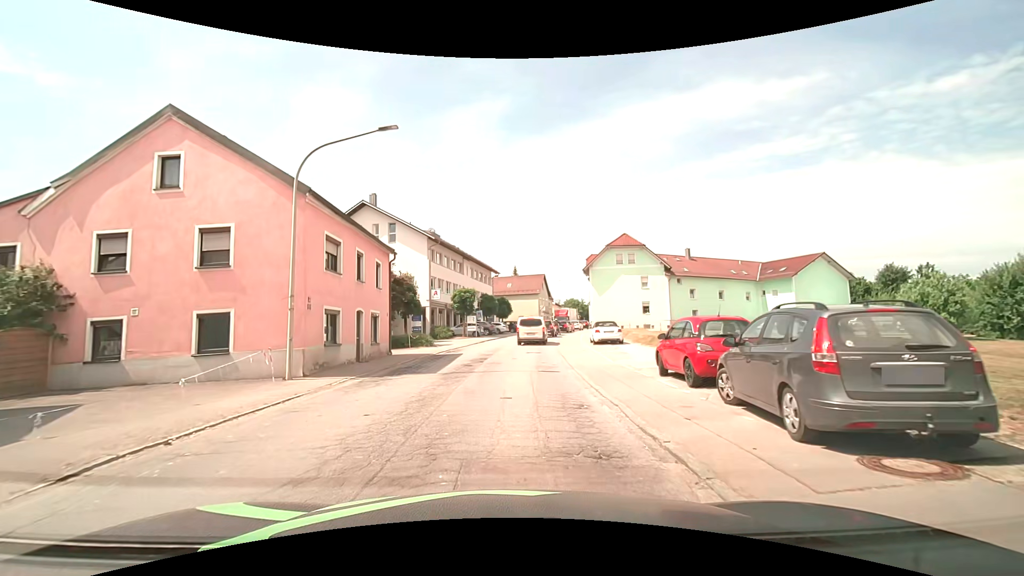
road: secondary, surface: asphalt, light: Day
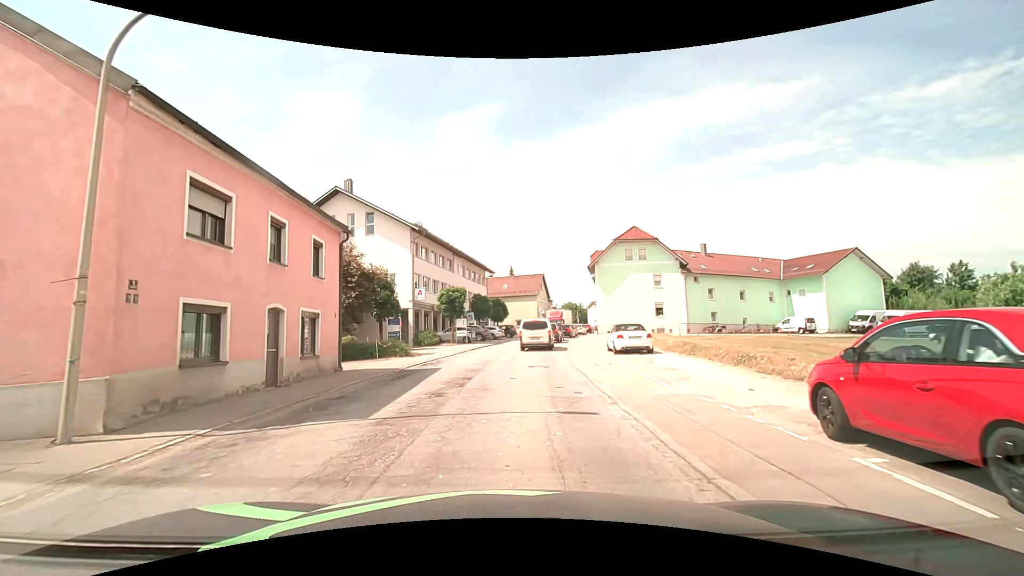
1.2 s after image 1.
(-0.1, +6.9) m; -1°
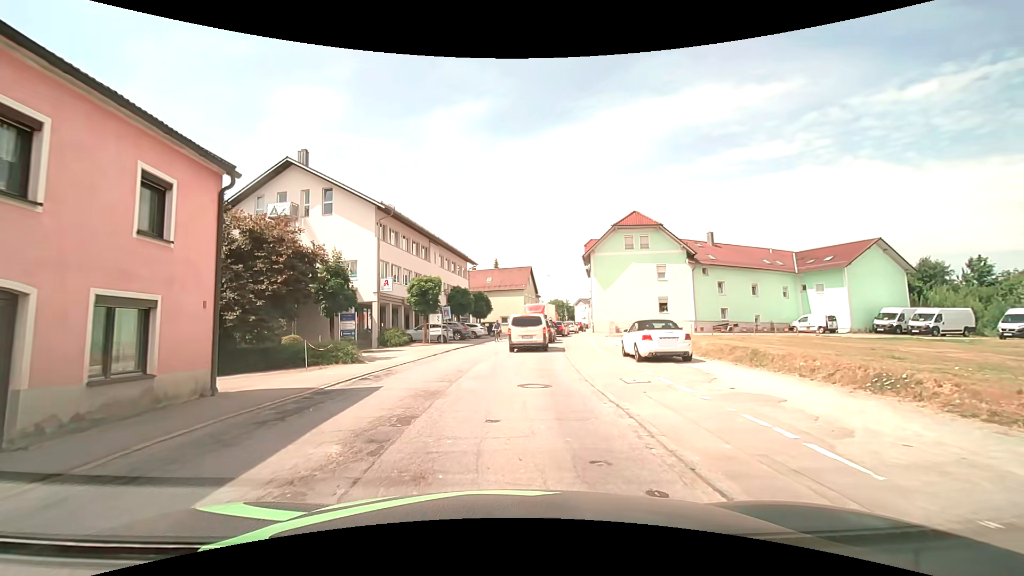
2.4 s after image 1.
(+0.1, +6.7) m; +2°
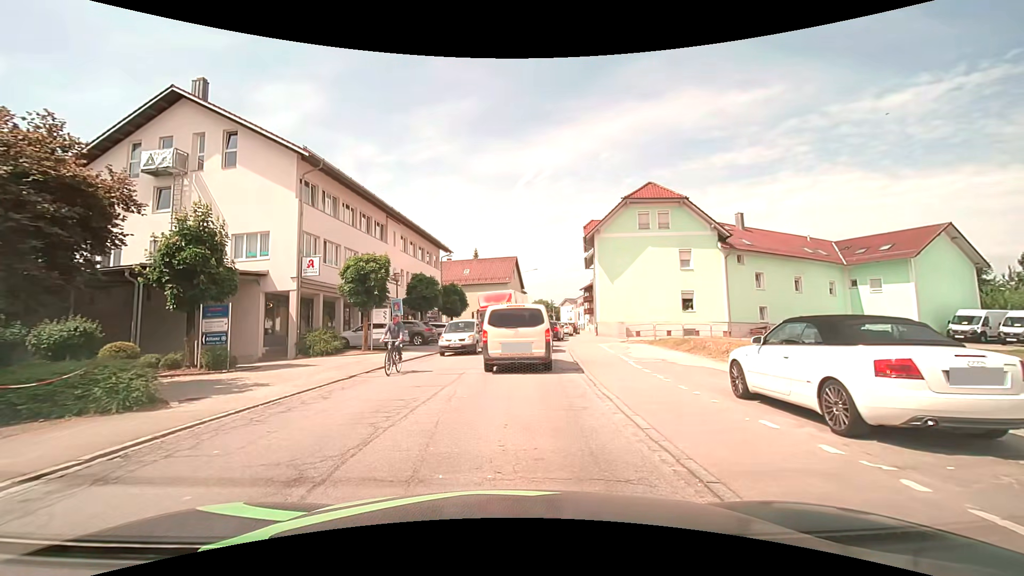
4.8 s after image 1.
(+0.1, +10.8) m; +1°
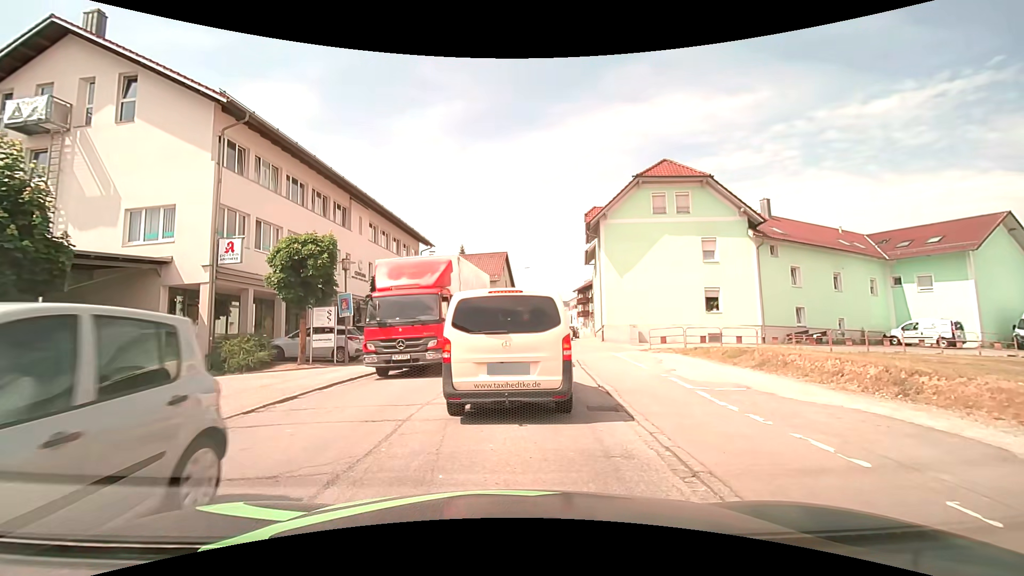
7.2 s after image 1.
(+0.1, +6.2) m; 0°
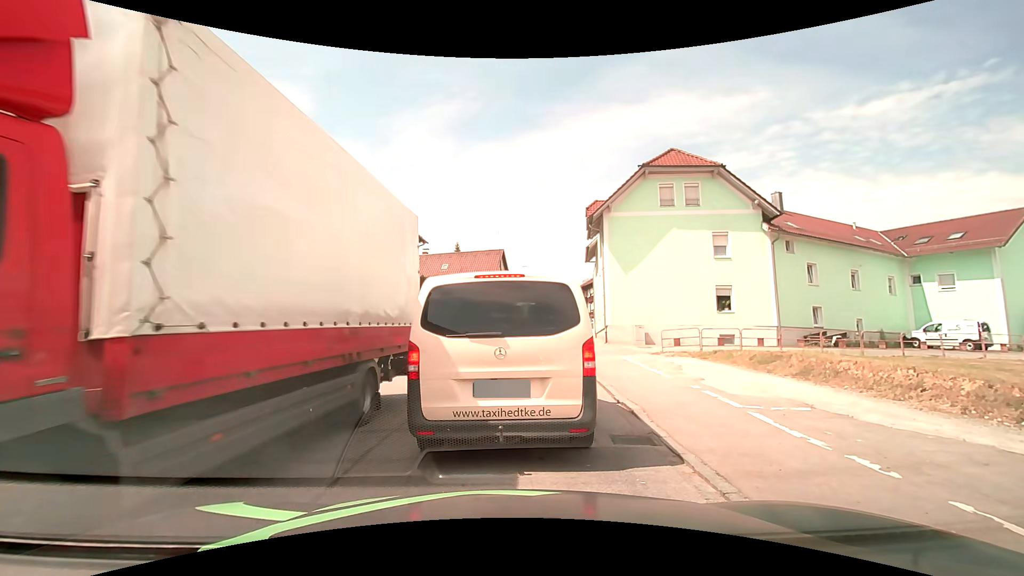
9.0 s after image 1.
(+0.1, +2.1) m; +2°
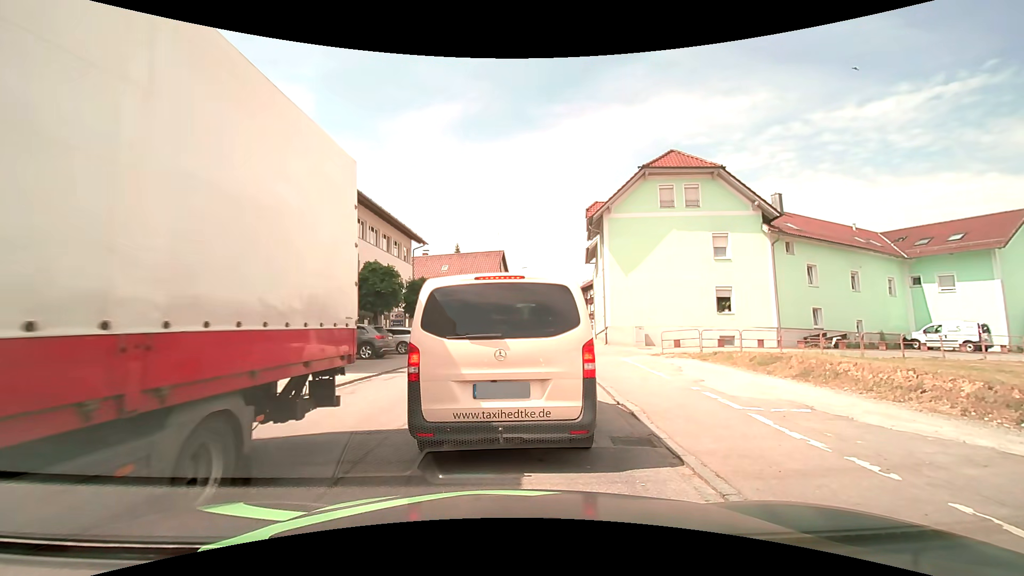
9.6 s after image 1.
(0.0, +0.1) m; 0°
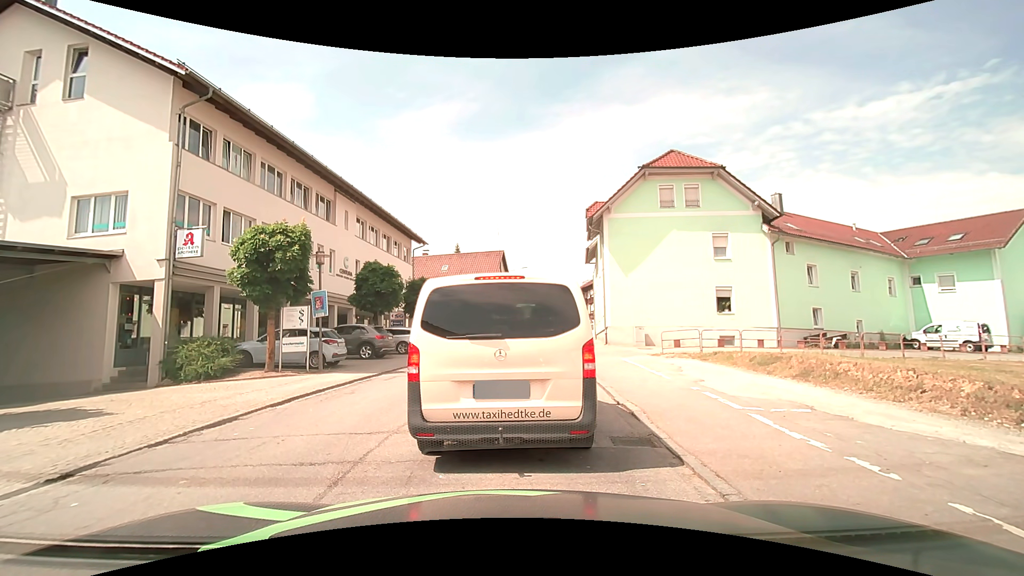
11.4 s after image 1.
(0.0, 0.0) m; 0°
(0, +10) (+1, +20) (+2, +30) (+3, +40) (+5, +50) (+7, +60) (+9, +69) (+5, +78) (-4, +81) (-14, +81) m
